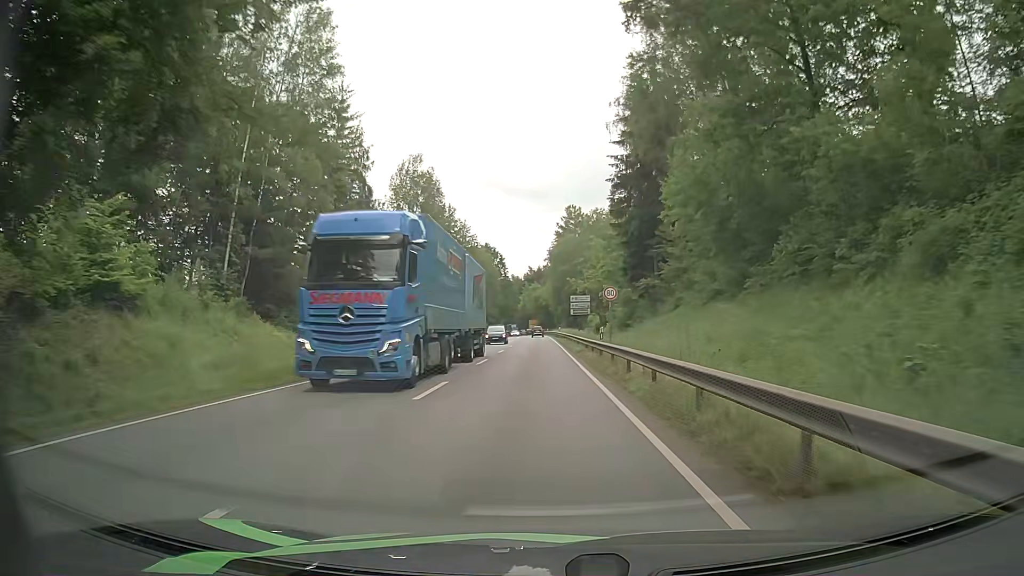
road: primary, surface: asphalt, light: Day
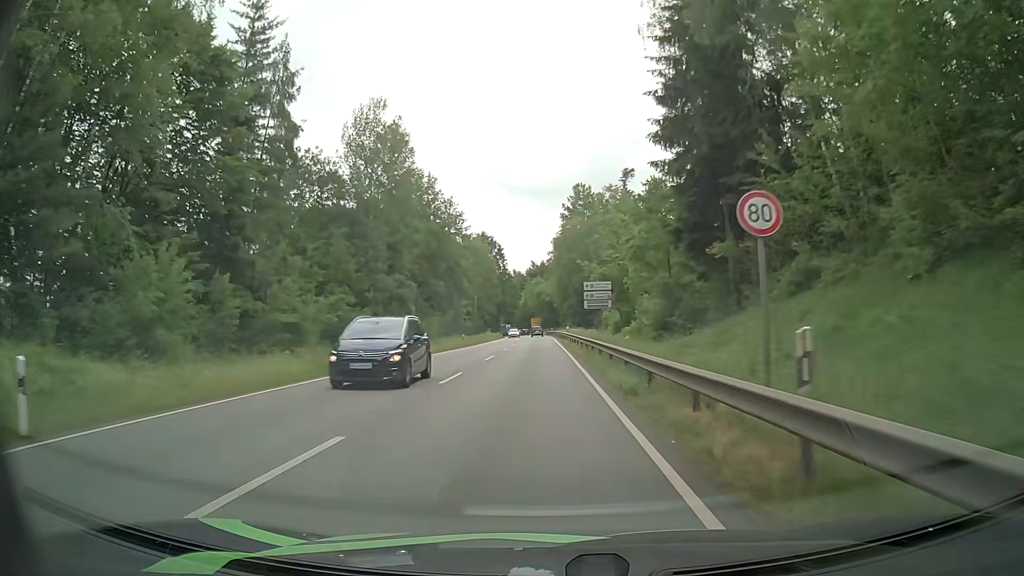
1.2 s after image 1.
(0.0, +20.5) m; -1°
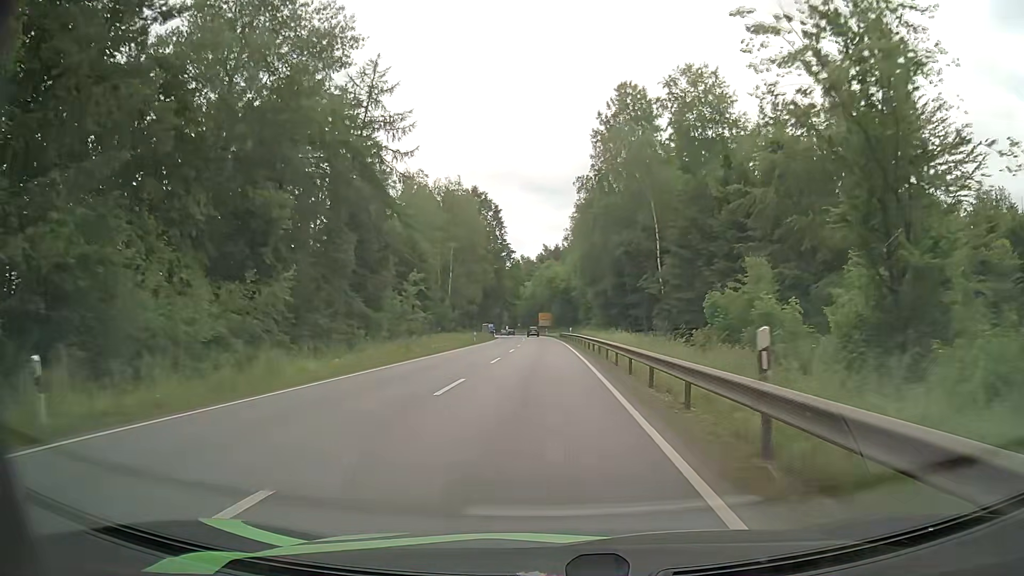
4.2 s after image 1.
(-0.1, +50.7) m; -1°
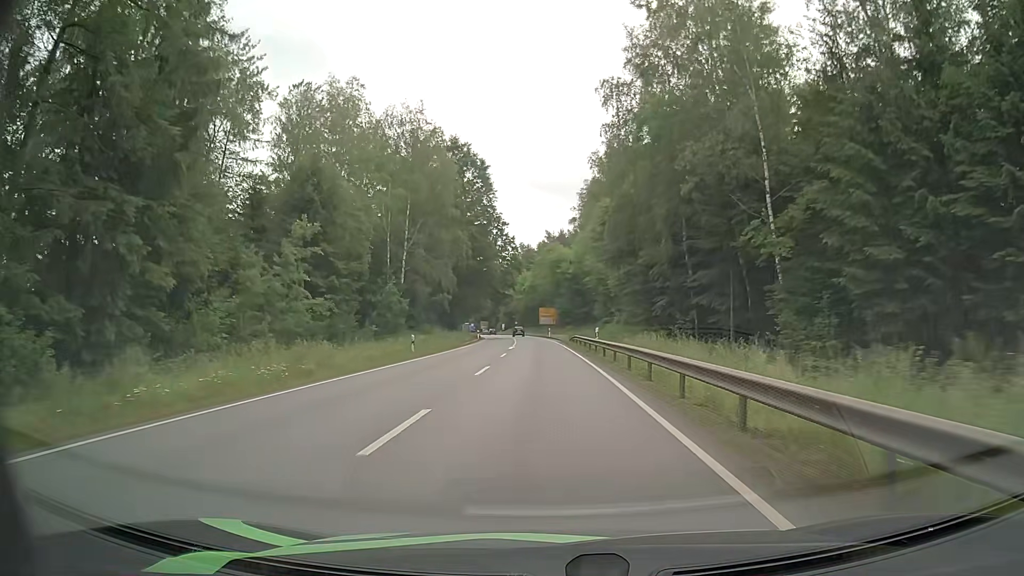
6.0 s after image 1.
(0.0, +30.3) m; 0°
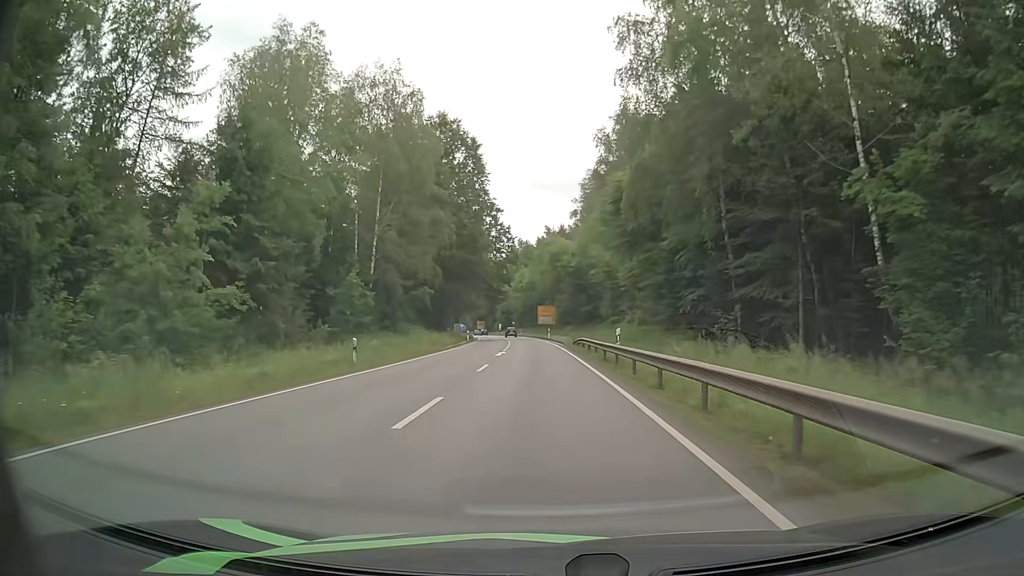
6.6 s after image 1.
(0.0, +10.1) m; 0°
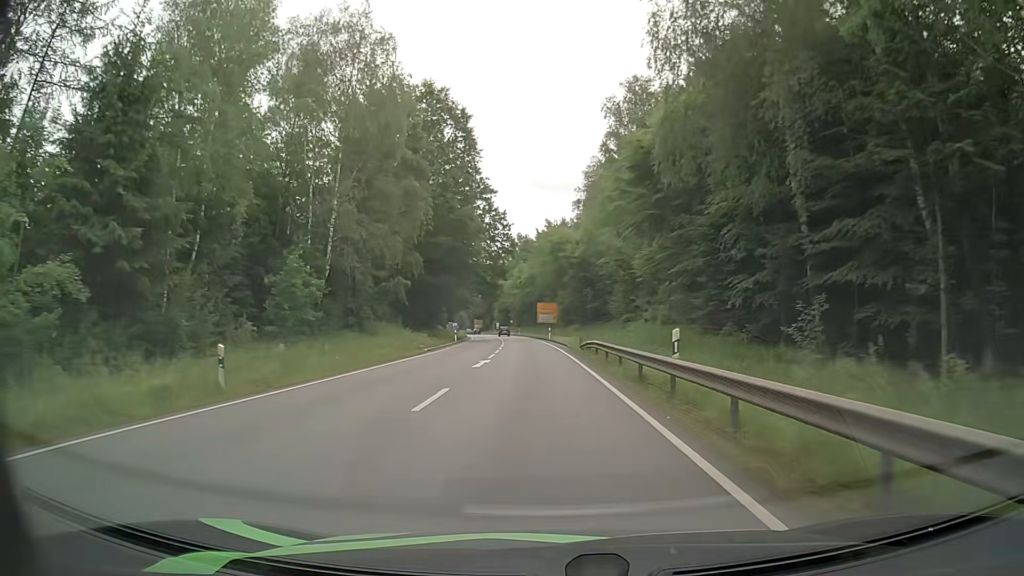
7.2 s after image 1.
(0.0, +10.1) m; +1°
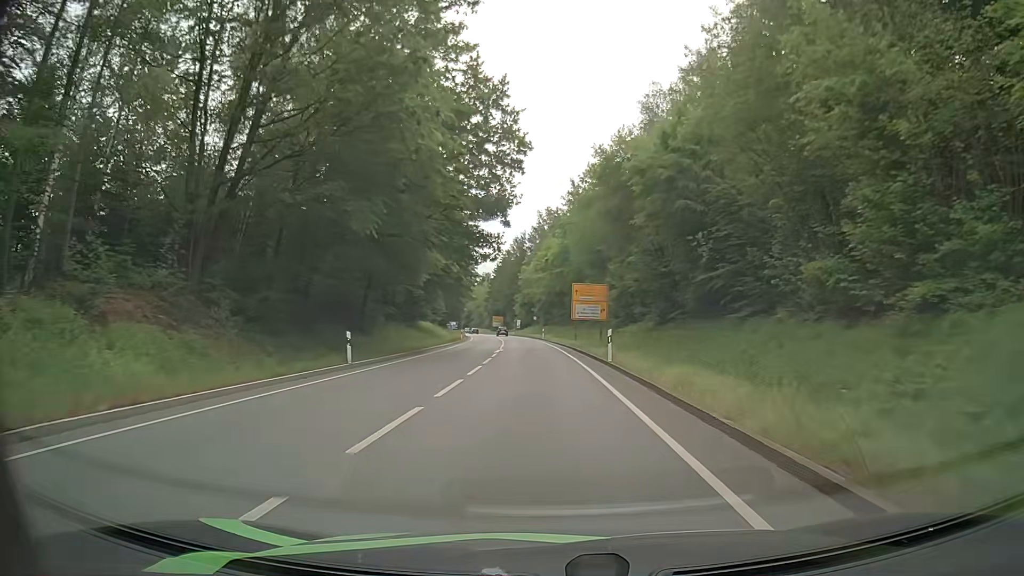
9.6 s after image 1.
(-1.1, +40.4) m; -3°
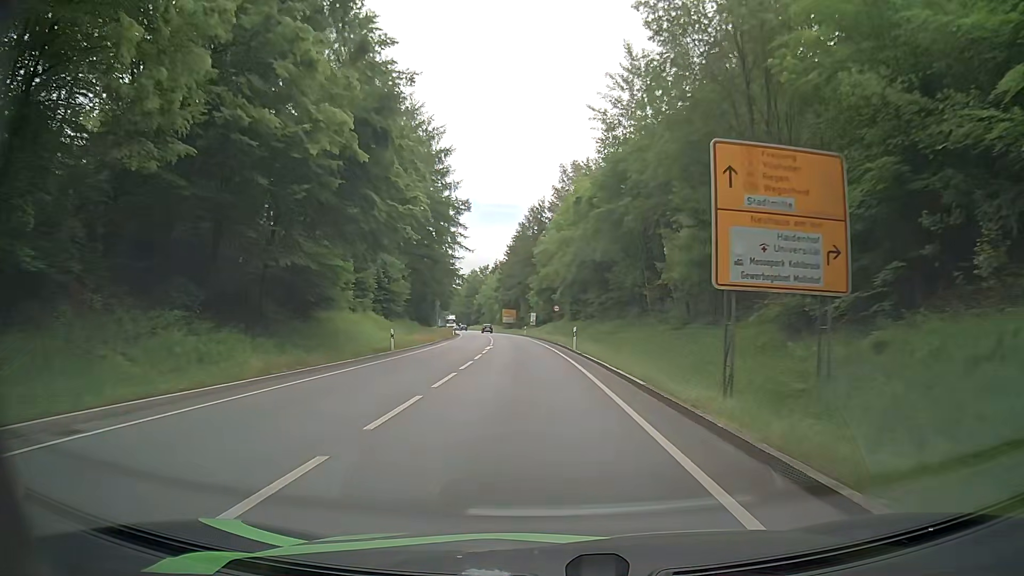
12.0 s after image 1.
(-0.7, +40.3) m; -1°
(0, +10) (0, +20) (-1, +30) (-1, +40) (-2, +50) (-3, +60) (-4, +70) (-5, +80) (-7, +90) (-8, +100) m
